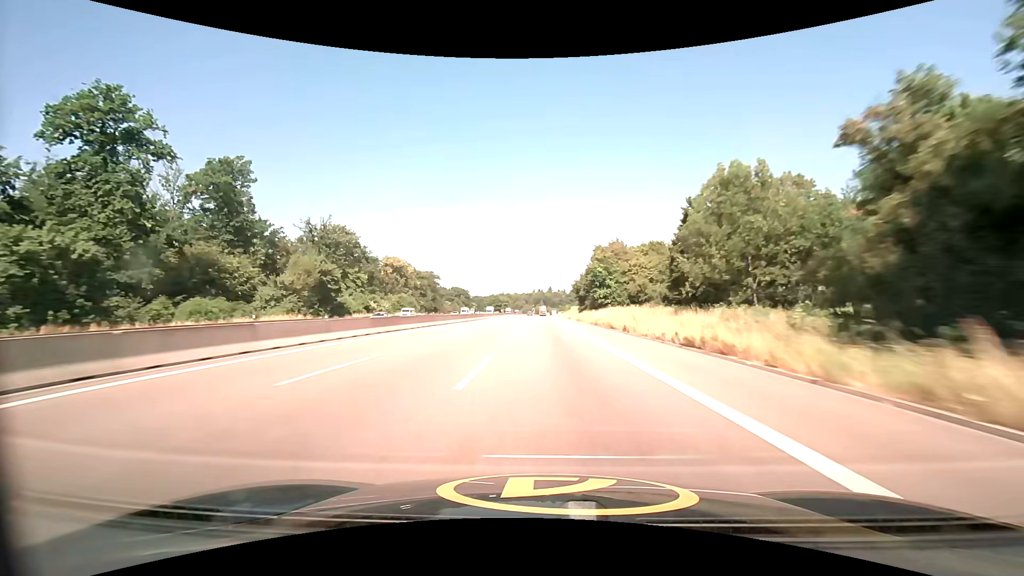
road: motorway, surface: asphalt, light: Day
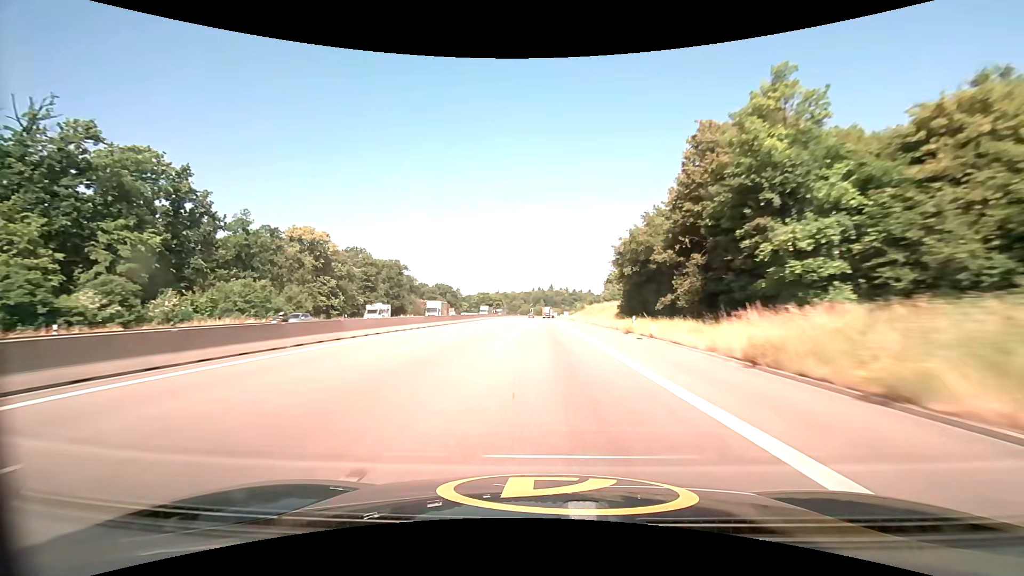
(+0.2, +63.7) m; 0°
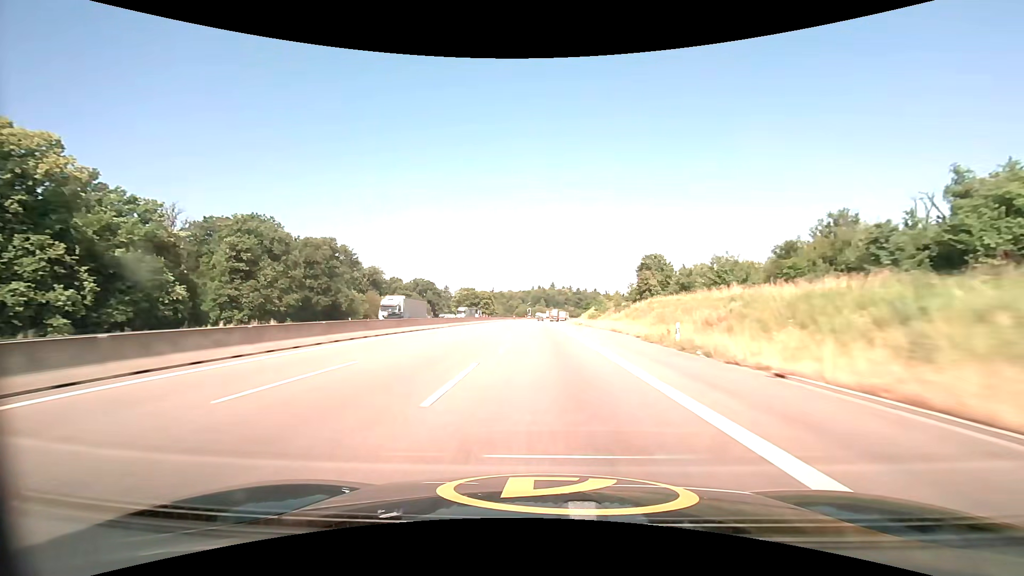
(-0.2, +62.3) m; 0°
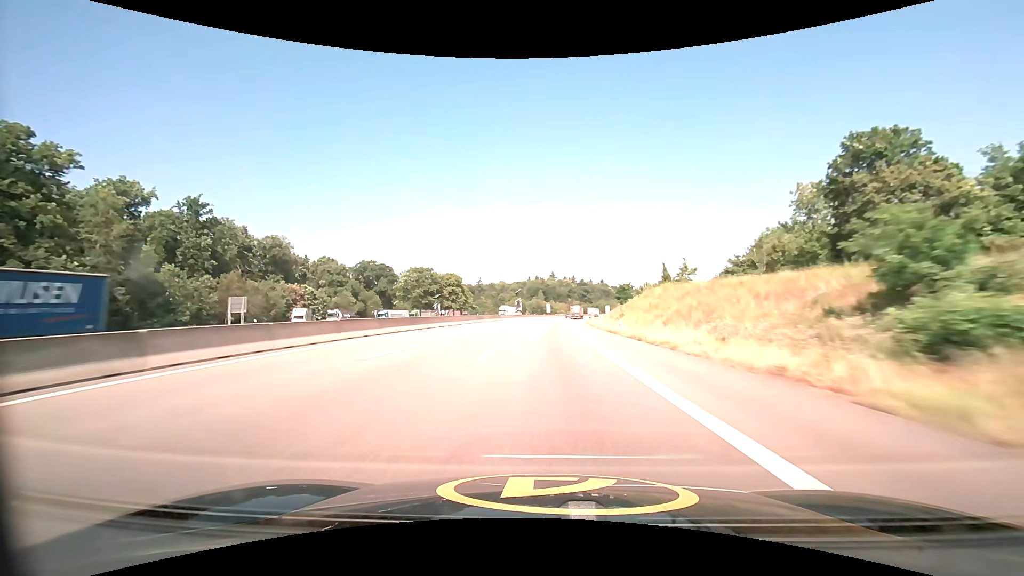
(+0.1, +83.0) m; 0°
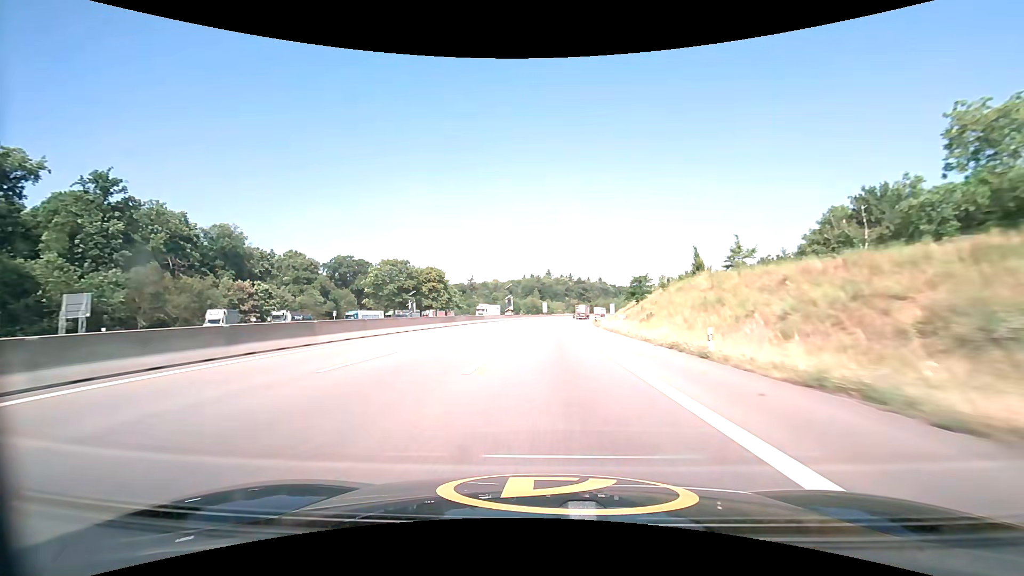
(+0.1, +20.8) m; 0°
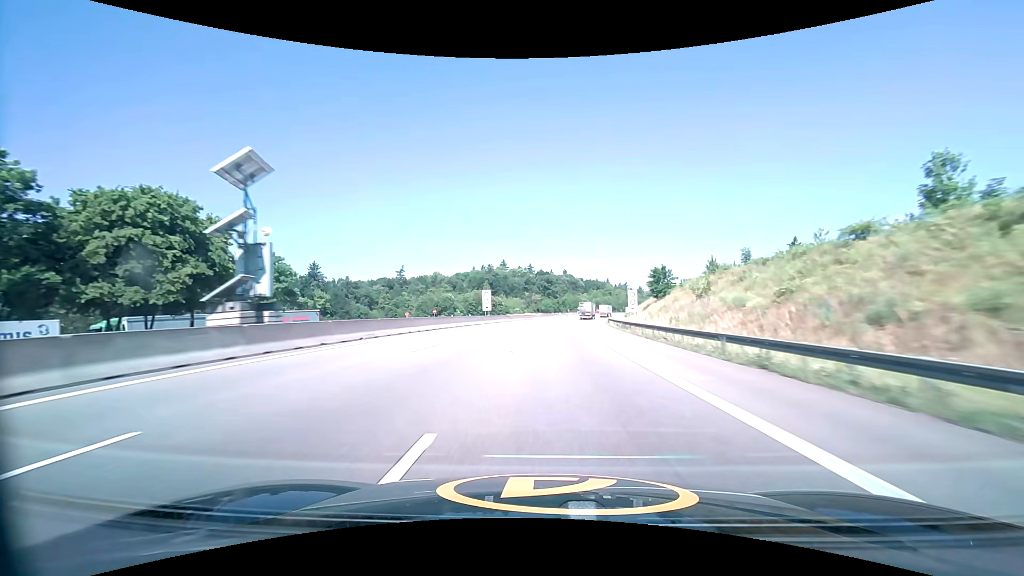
(+2.7, +82.6) m; +4°
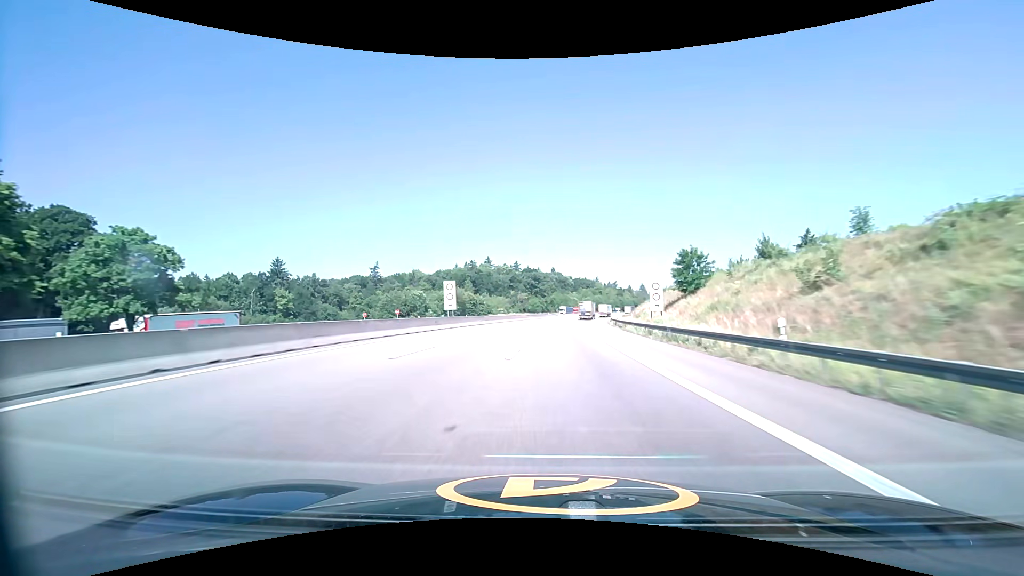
(+0.3, +20.7) m; +1°
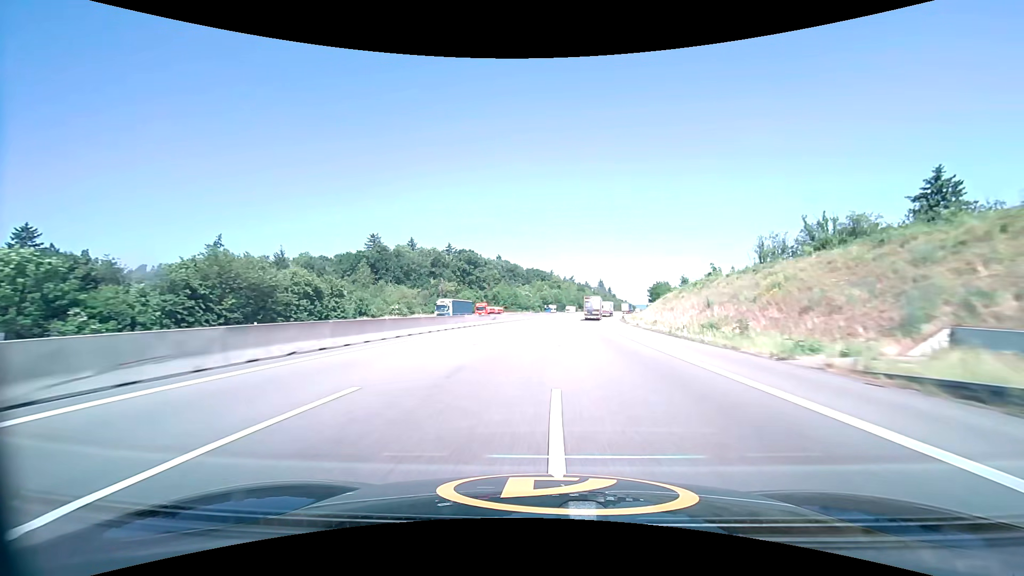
(+4.2, +83.0) m; +6°
(0, +10) (0, +20) (+1, +30) (+1, +40) (+2, +50) (+3, +60) (+4, +70) (+5, +80) (+6, +90) (+7, +100) m
